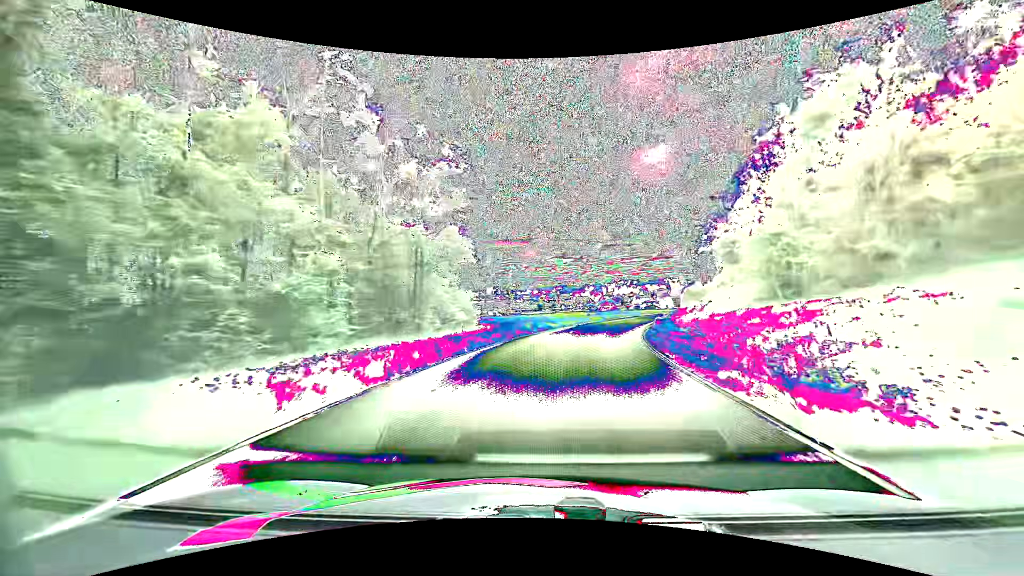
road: primary_link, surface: asphalt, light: Day
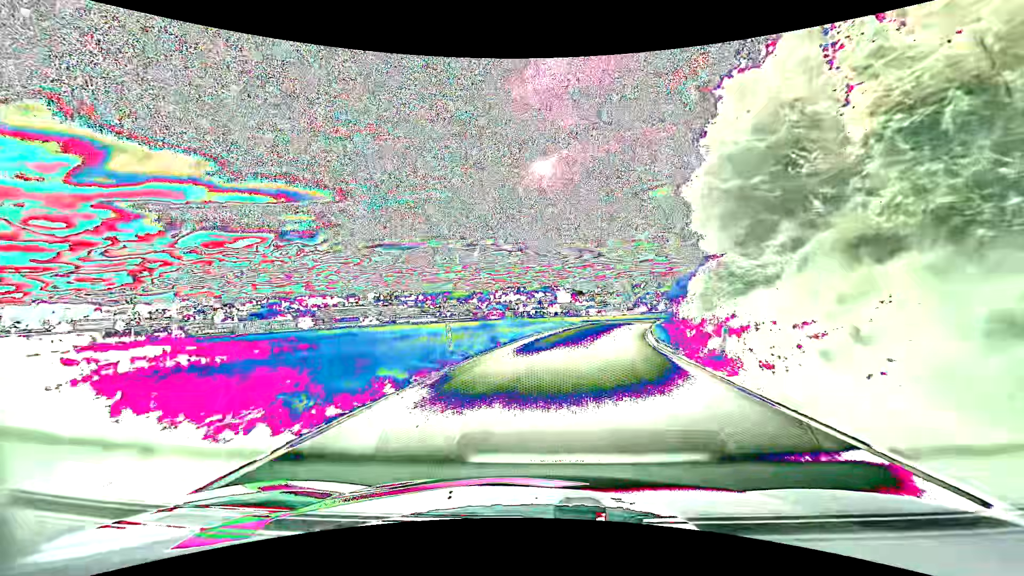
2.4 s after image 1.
(+4.0, +34.6) m; +13°
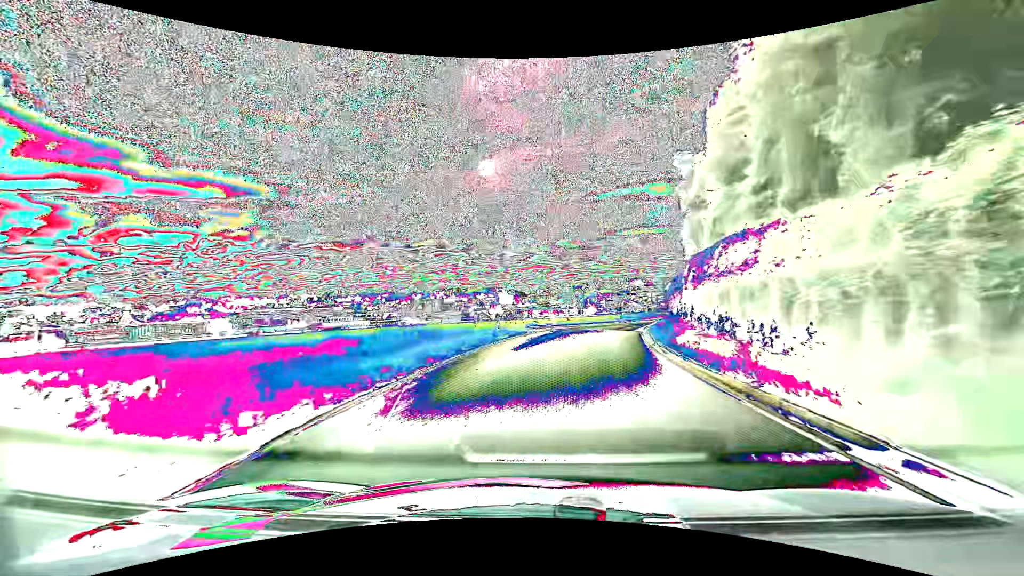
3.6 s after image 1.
(+0.9, +16.0) m; +6°
(0, +10) (+2, +20) (+3, +30) (+6, +39) (+9, +49) (+13, +58) (+17, +67) (+21, +76) (+26, +85) (+30, +94) m
